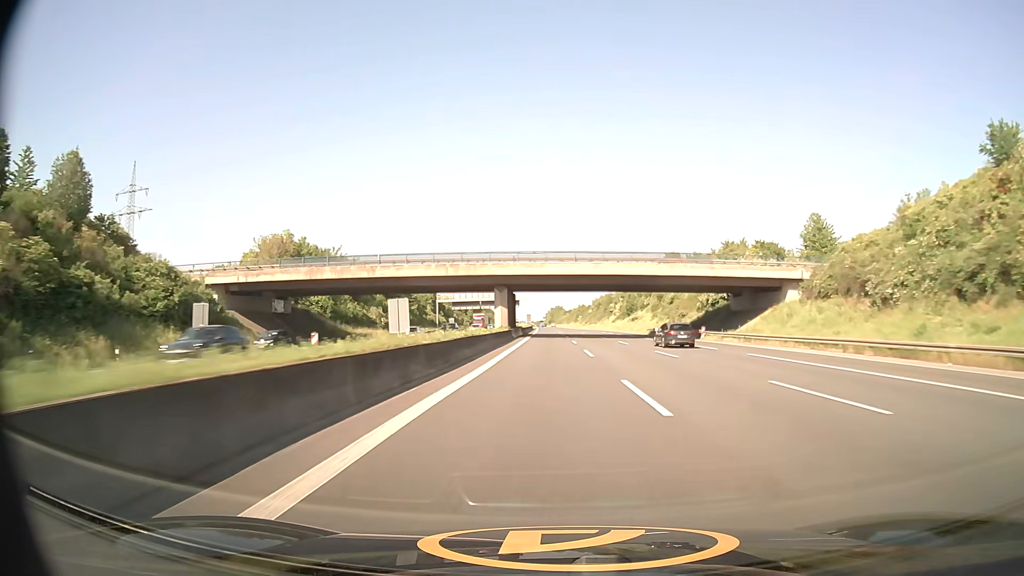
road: motorway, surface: asphalt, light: Day
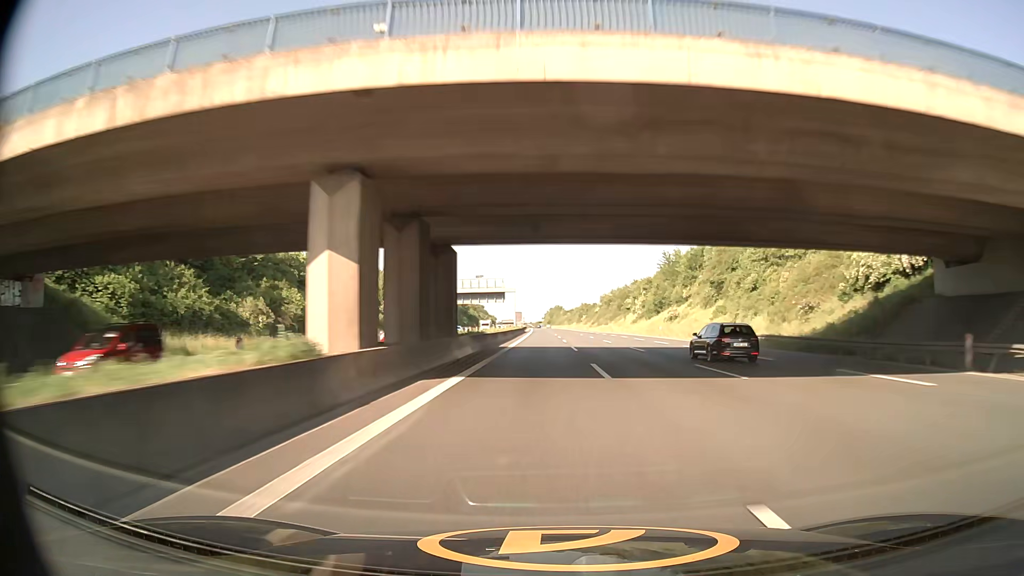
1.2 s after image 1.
(0.0, +46.7) m; 0°
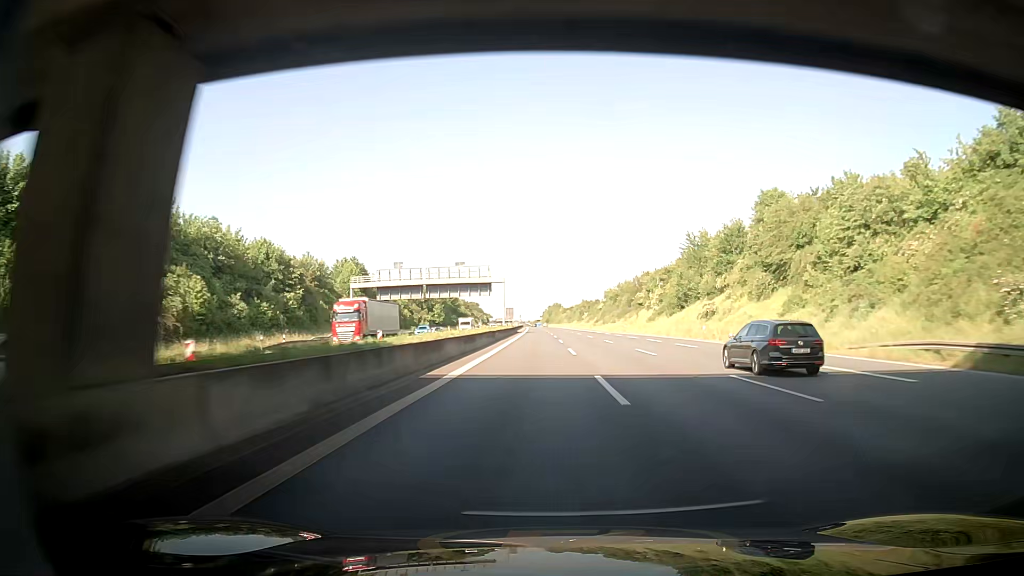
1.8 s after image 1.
(0.0, +23.4) m; 0°
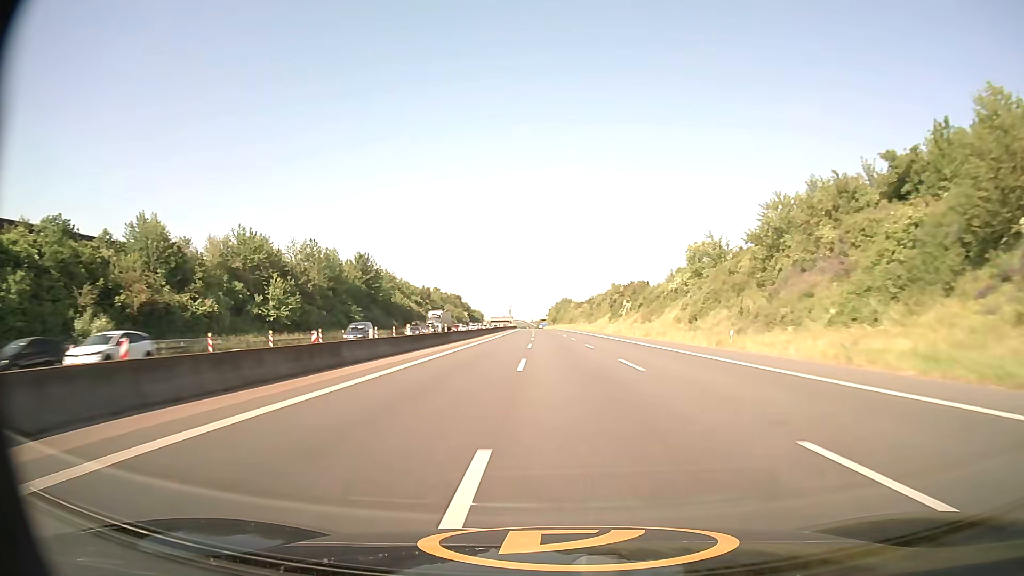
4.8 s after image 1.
(-0.8, +117.2) m; -1°
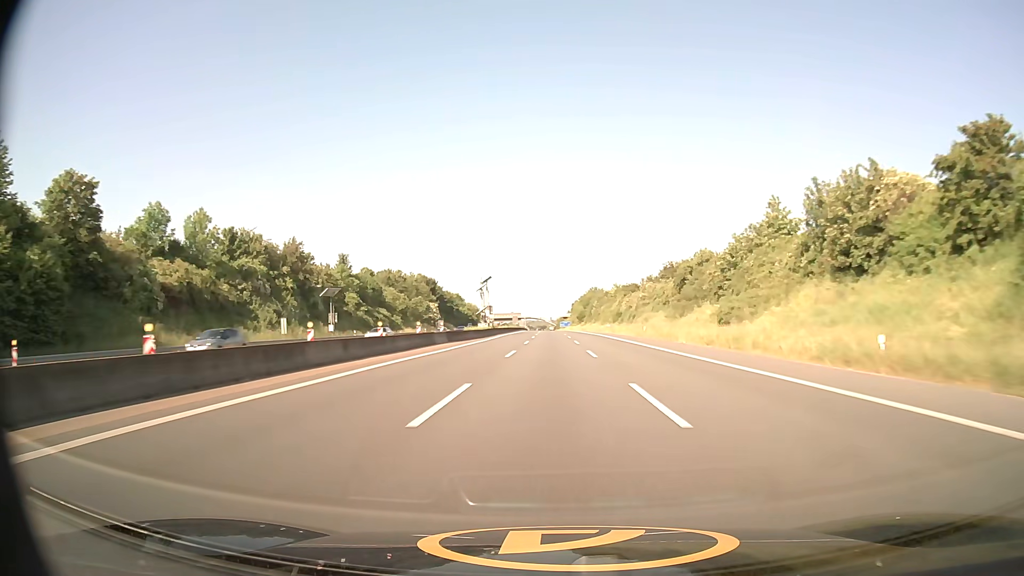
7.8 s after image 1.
(-1.6, +117.9) m; -2°
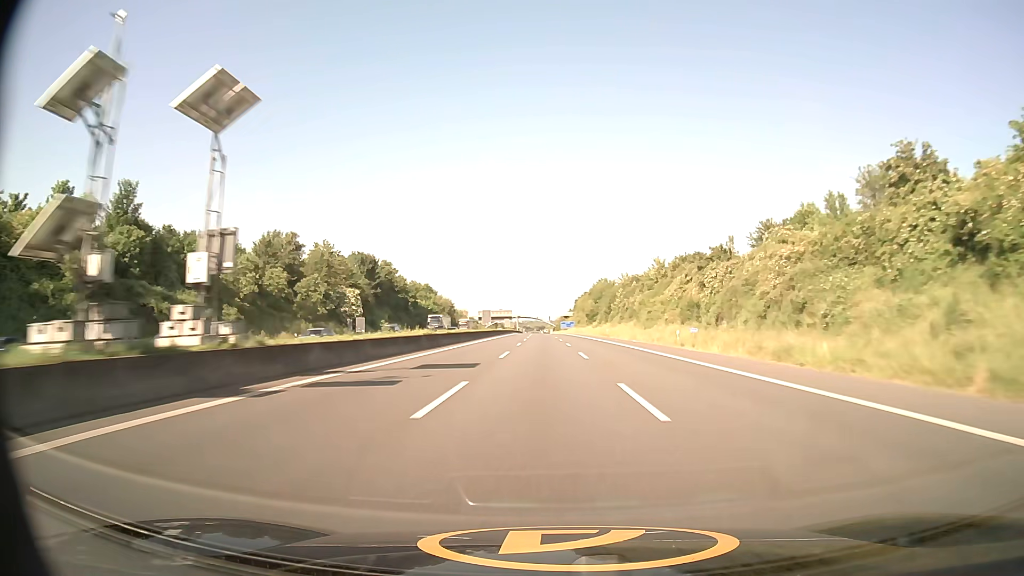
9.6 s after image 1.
(-0.2, +70.9) m; 0°
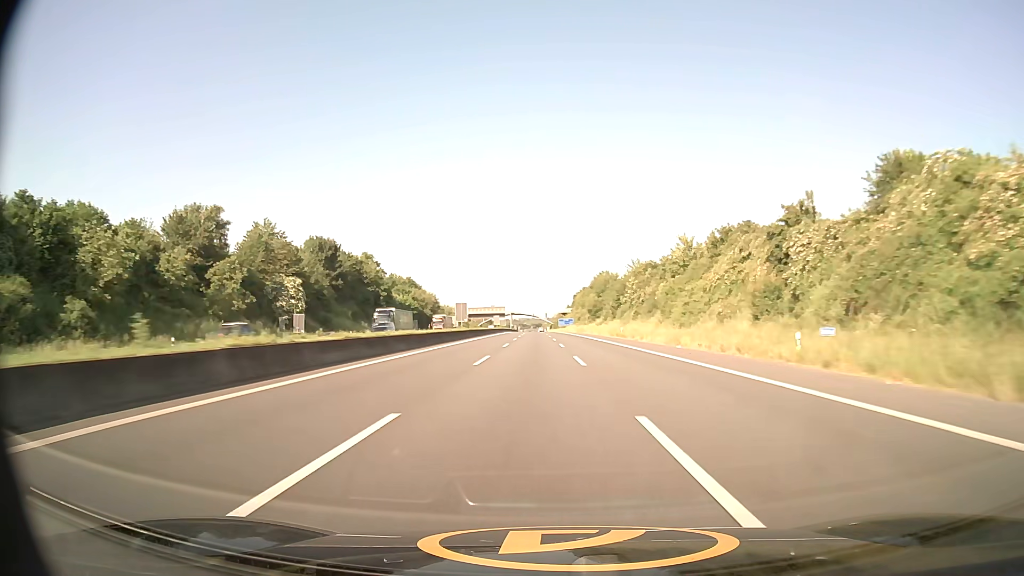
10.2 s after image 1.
(0.0, +23.7) m; 0°
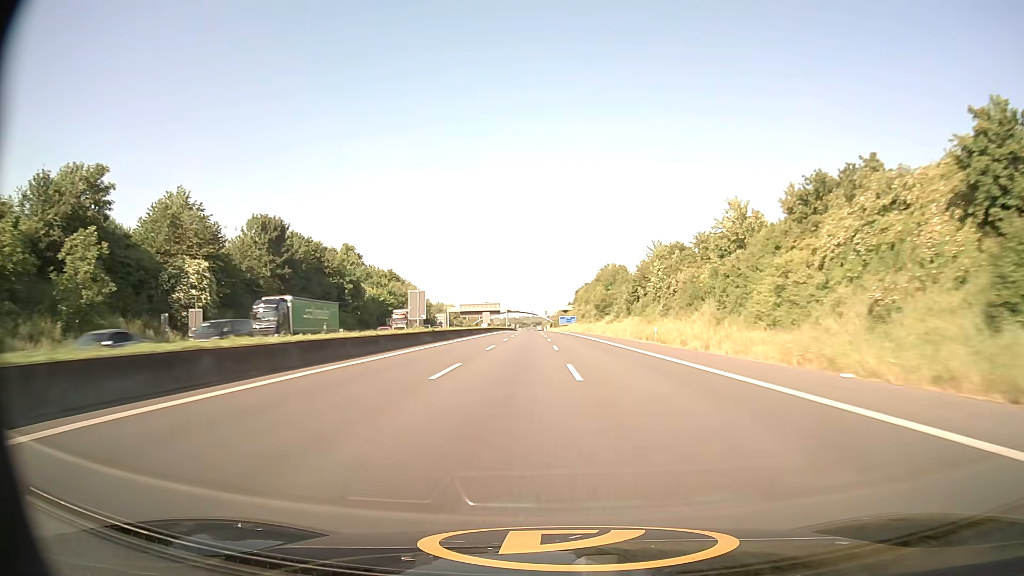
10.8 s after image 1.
(0.0, +23.8) m; 0°
(0, +10) (0, +20) (0, +30) (0, +40) (0, +50) (0, +60) (0, +70) (-1, +80) (-1, +90) (-1, +100) m
